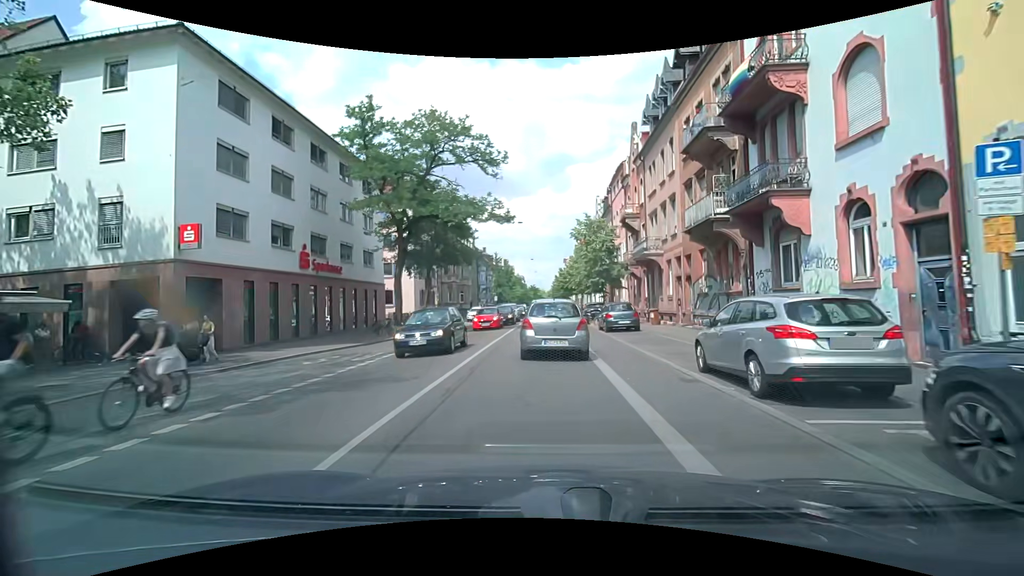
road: secondary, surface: asphalt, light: Day
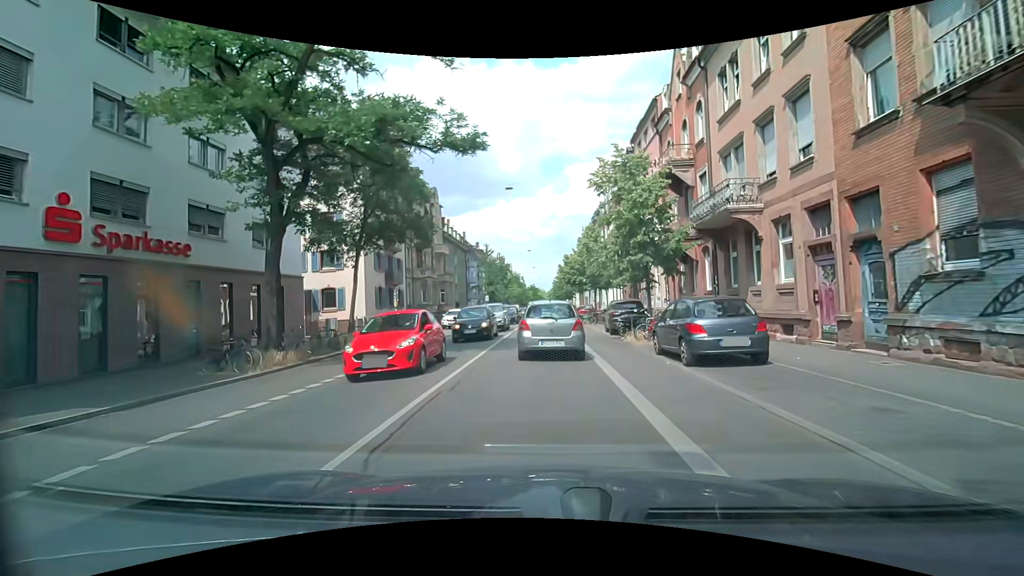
(+0.1, +14.3) m; 0°
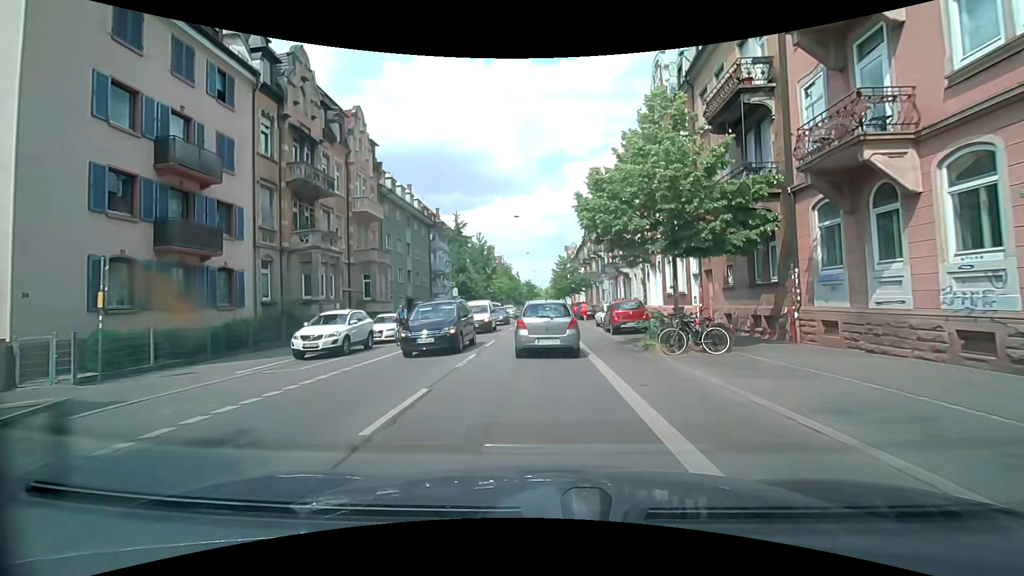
(+0.4, +25.0) m; +1°
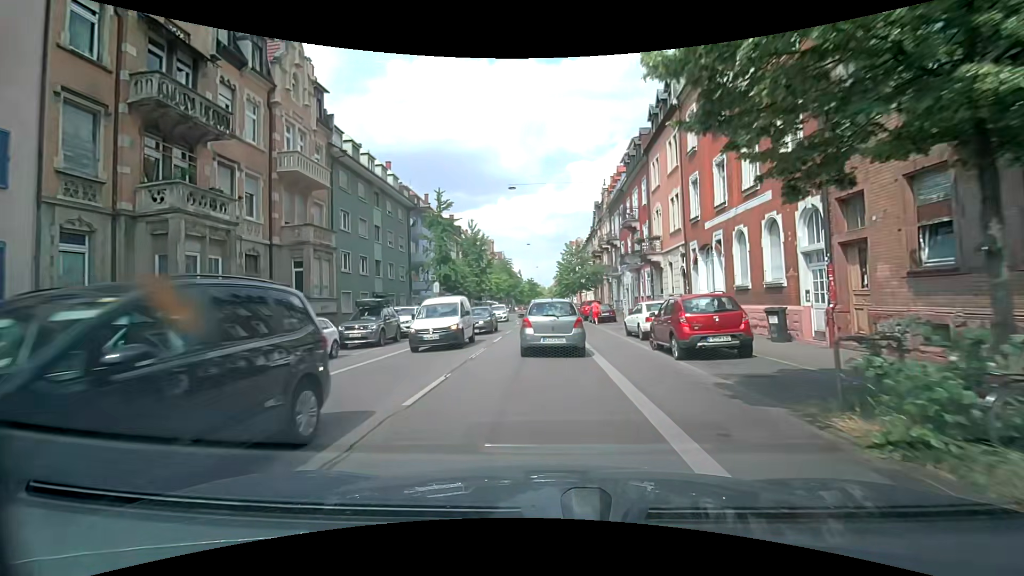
(0.0, +10.5) m; 0°
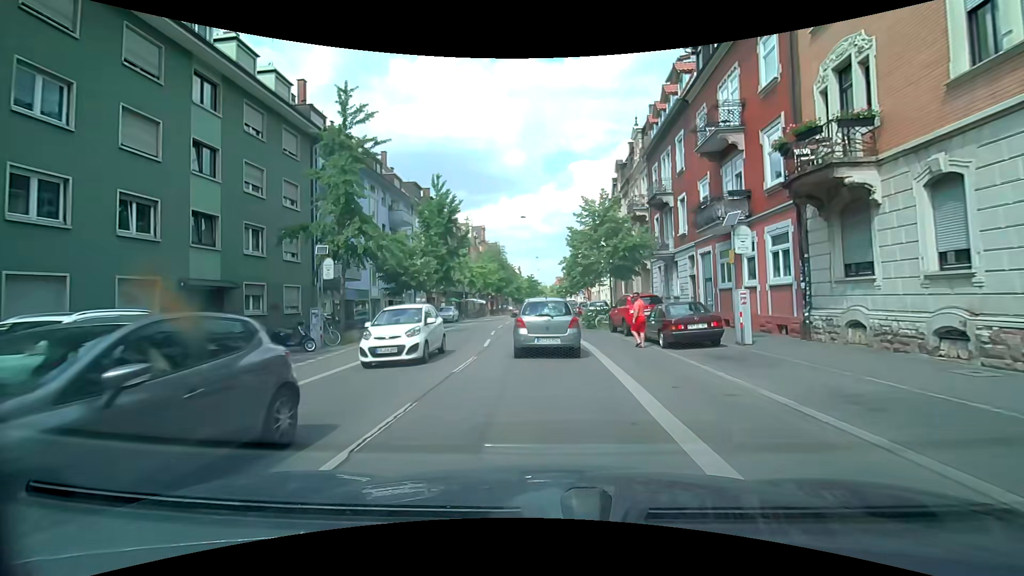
(+0.1, +20.8) m; 0°
(0, +10) (0, +20) (-1, +30) (-1, +40) (-1, +50) (-1, +60) (-1, +70) (-1, +80) (0, +90) (+1, +100) m
